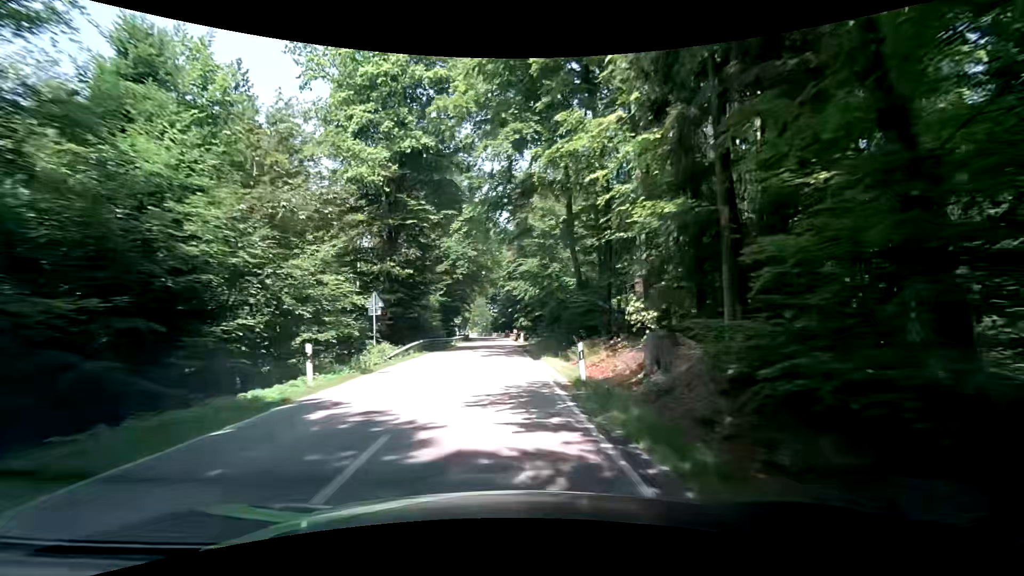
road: secondary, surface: asphalt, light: Day
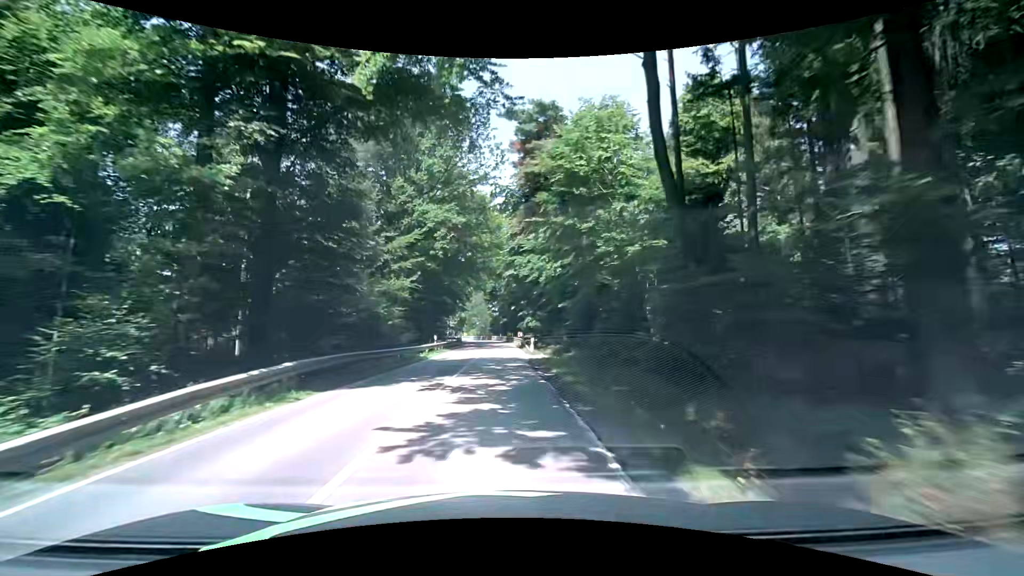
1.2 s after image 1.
(0.0, +18.1) m; -1°
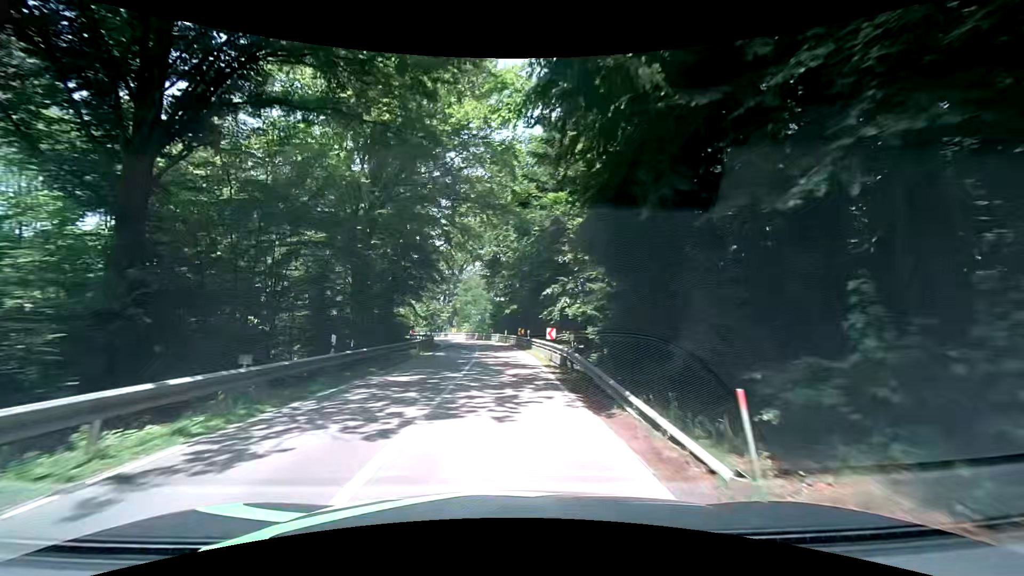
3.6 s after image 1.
(+0.1, +34.1) m; 0°
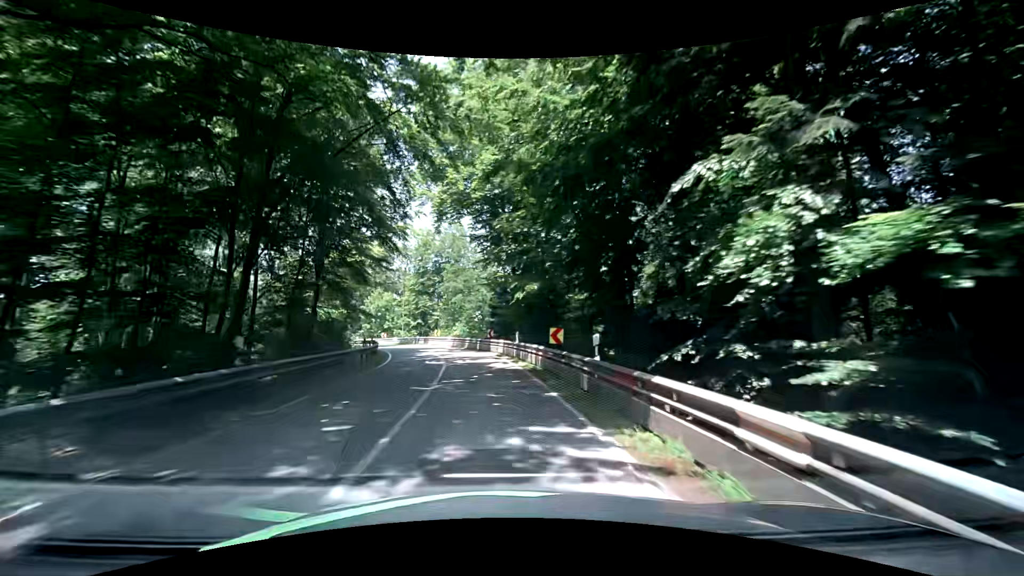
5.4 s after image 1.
(-0.3, +24.6) m; -2°
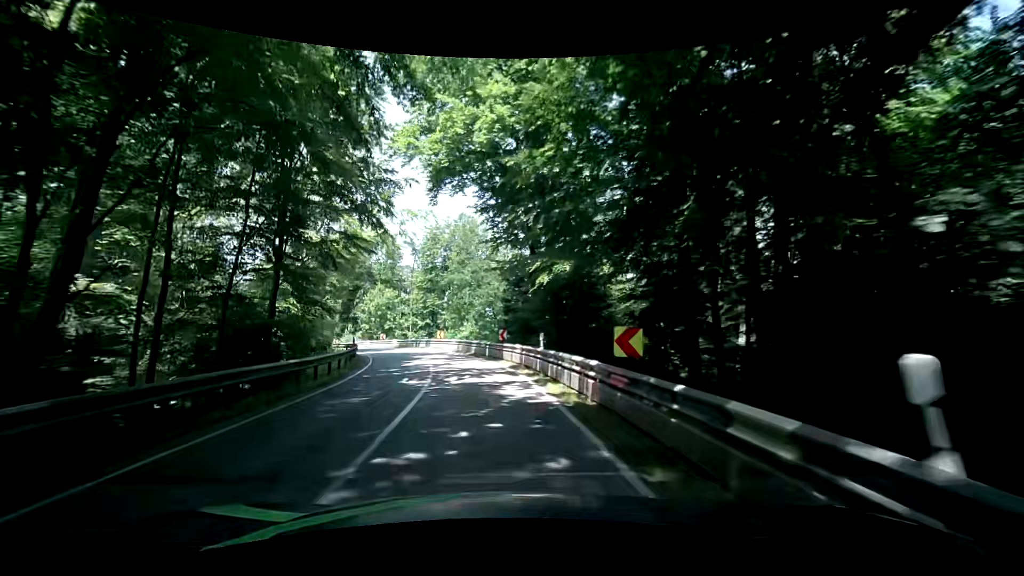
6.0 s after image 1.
(0.0, +8.0) m; -2°
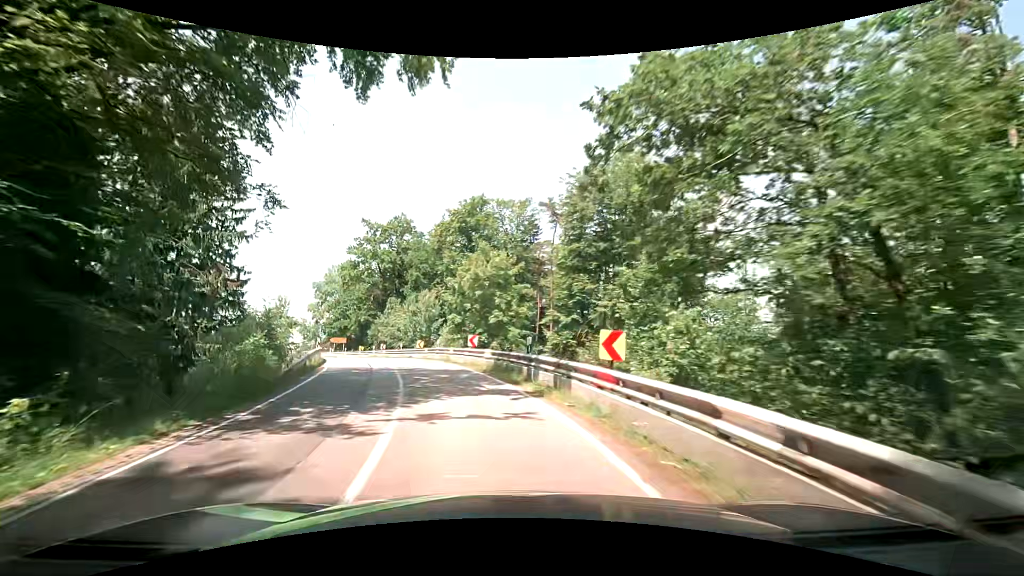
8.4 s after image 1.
(-3.4, +30.8) m; -16°
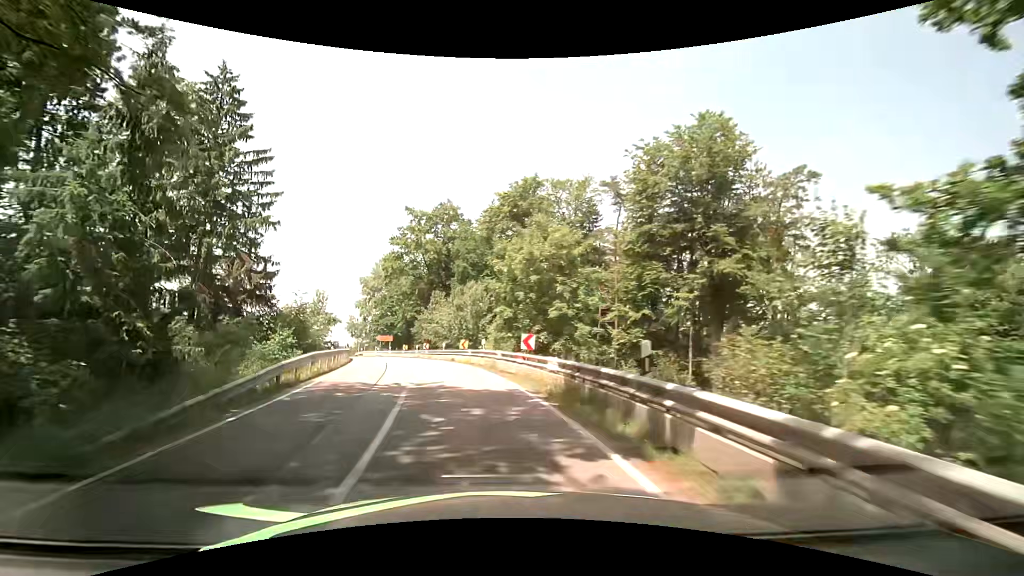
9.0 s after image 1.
(-0.4, +7.5) m; -6°
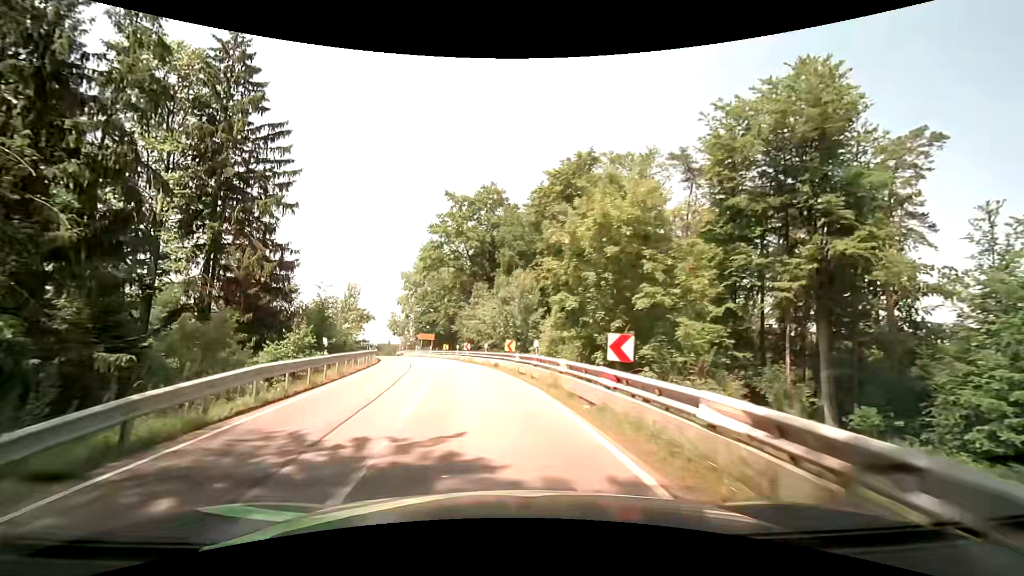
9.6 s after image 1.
(-0.4, +7.4) m; -5°
(-1, +10) (-2, +20) (-3, +30) (-5, +40) (-8, +49) (-11, +59) (-15, +68) (-19, +77) (-21, +87) (-16, +95) m
